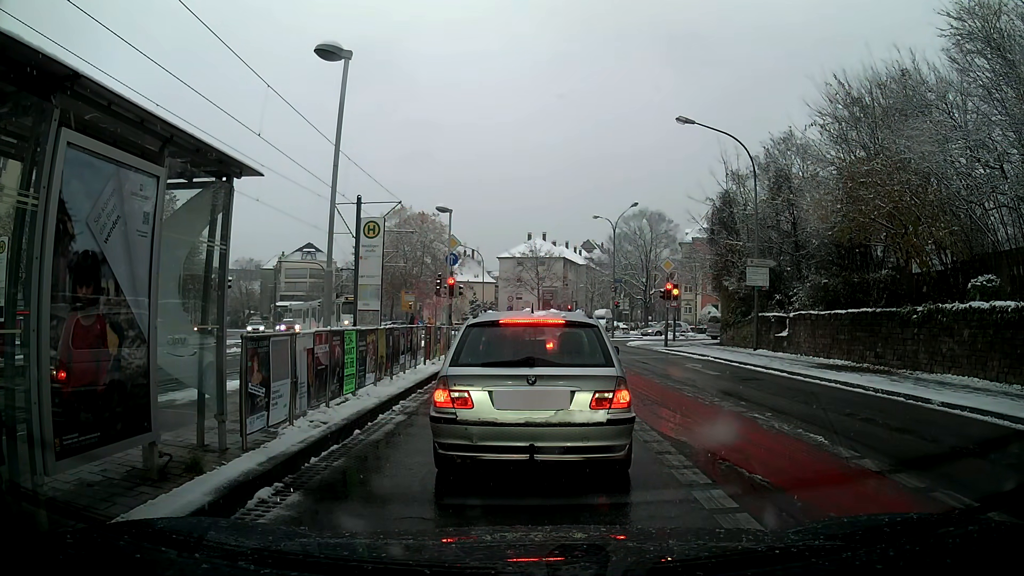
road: secondary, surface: asphalt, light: Day
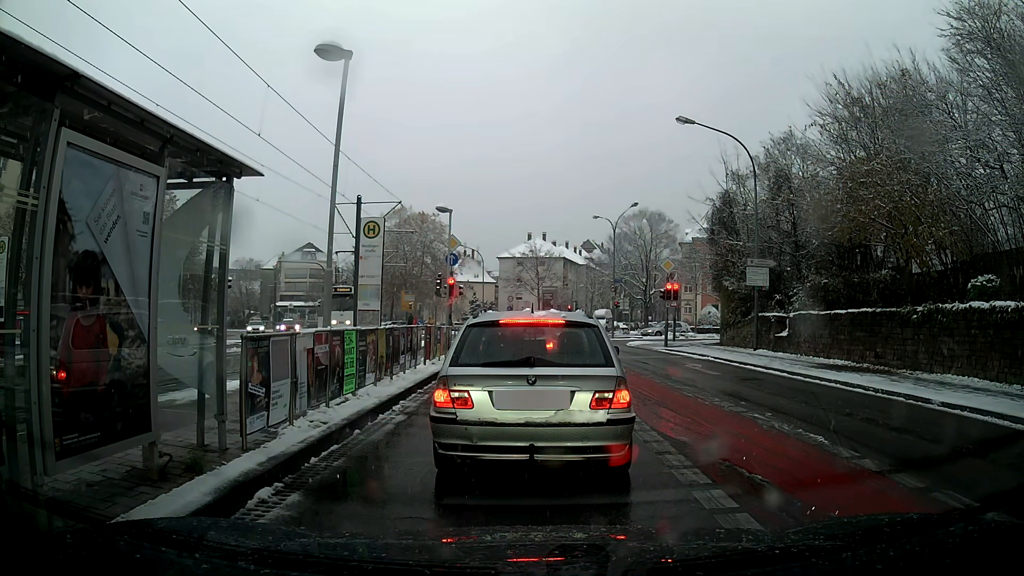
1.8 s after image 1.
(0.0, 0.0) m; 0°
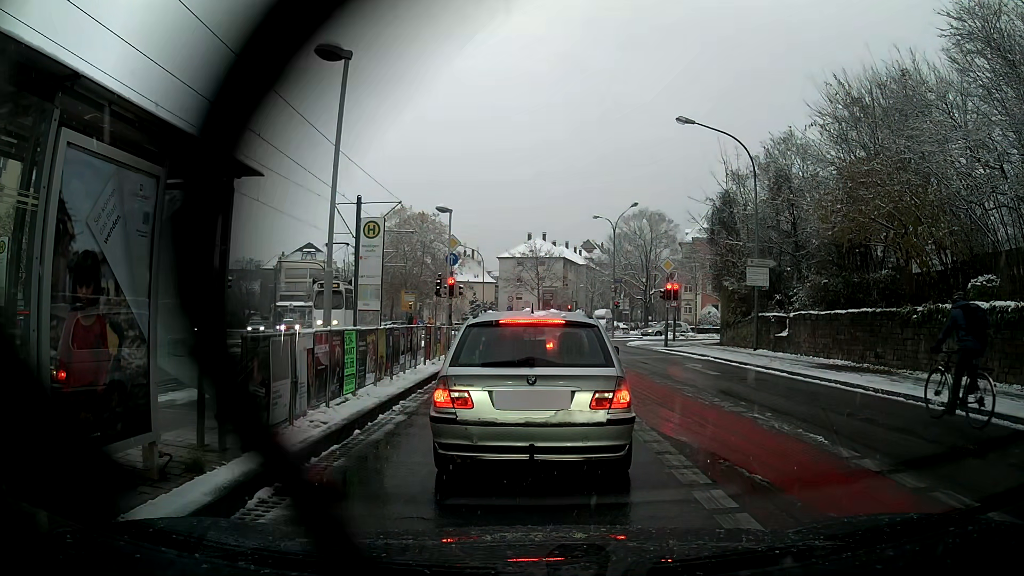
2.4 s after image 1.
(0.0, 0.0) m; 0°
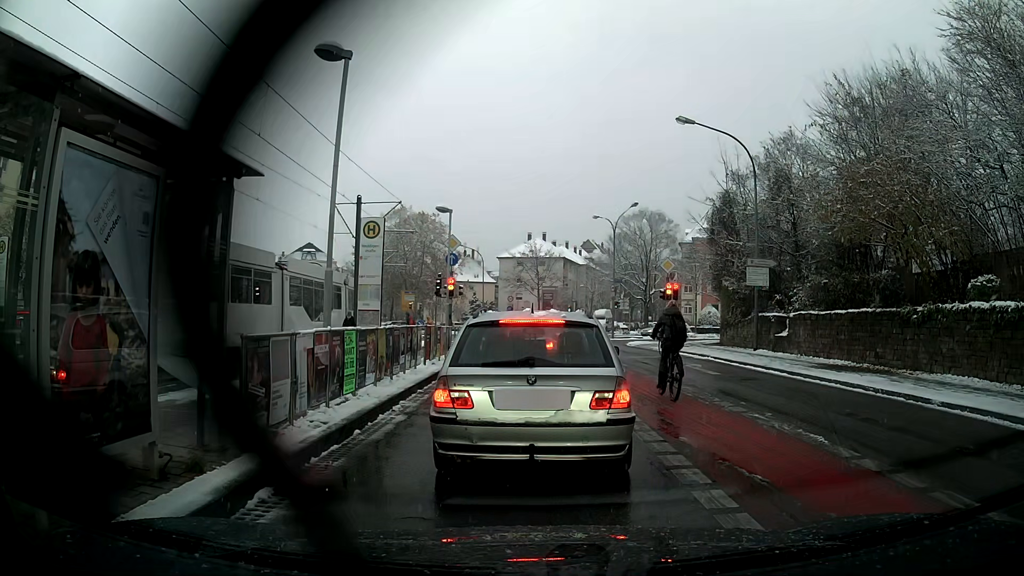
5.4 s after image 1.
(0.0, 0.0) m; 0°
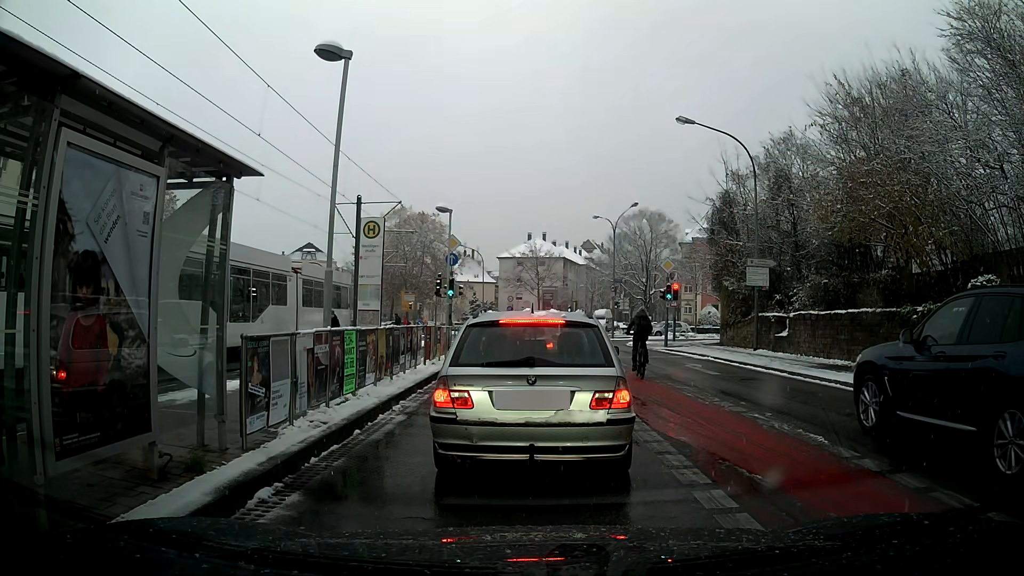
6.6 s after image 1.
(0.0, 0.0) m; 0°
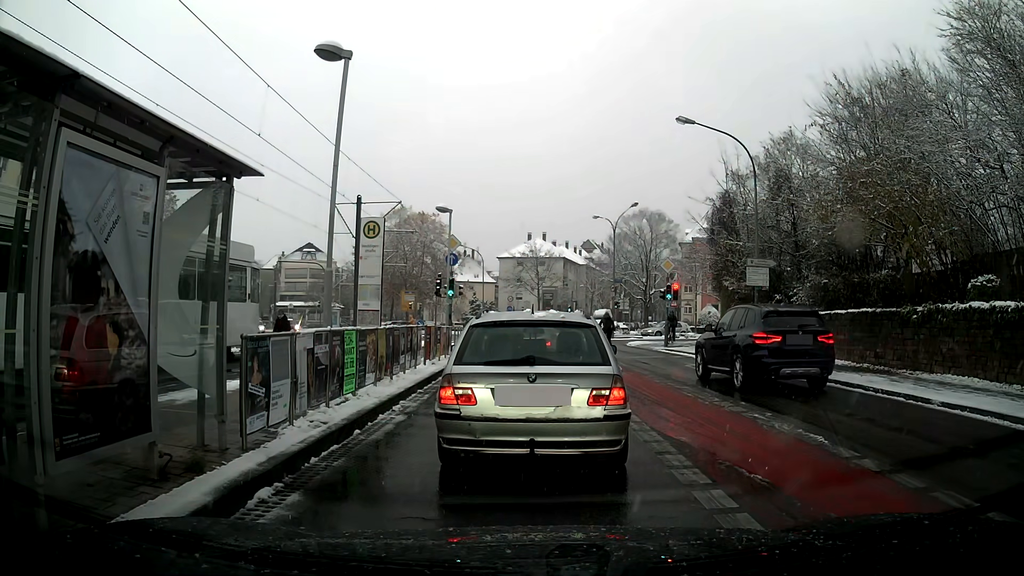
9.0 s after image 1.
(0.0, 0.0) m; 0°
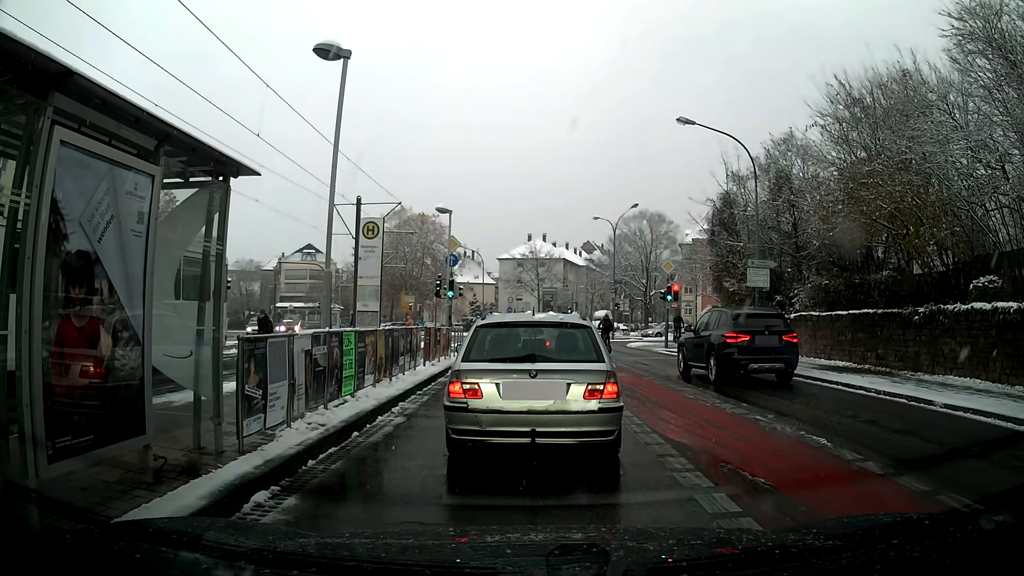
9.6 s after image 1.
(0.0, +0.1) m; 0°
